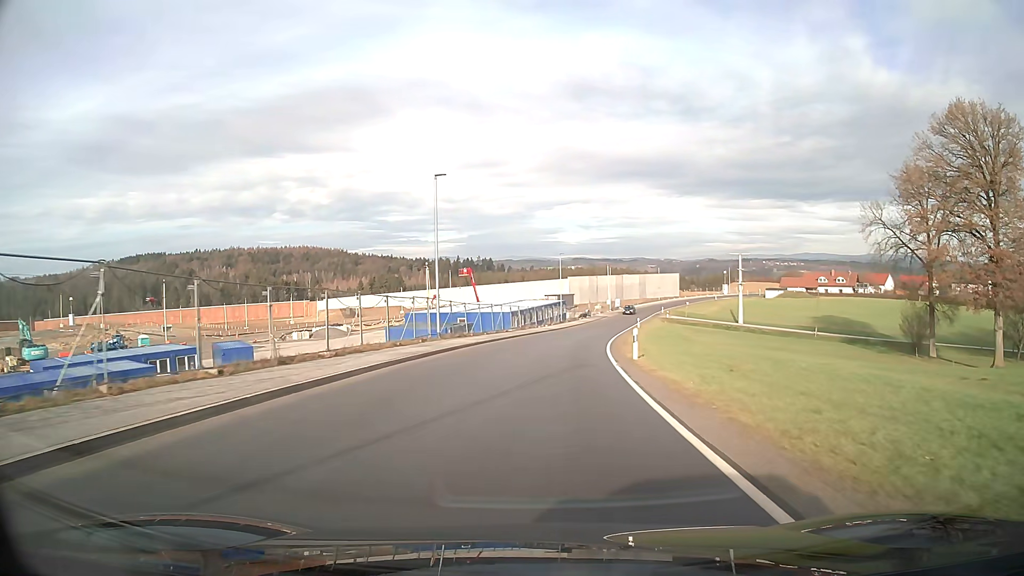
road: unclassified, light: Day
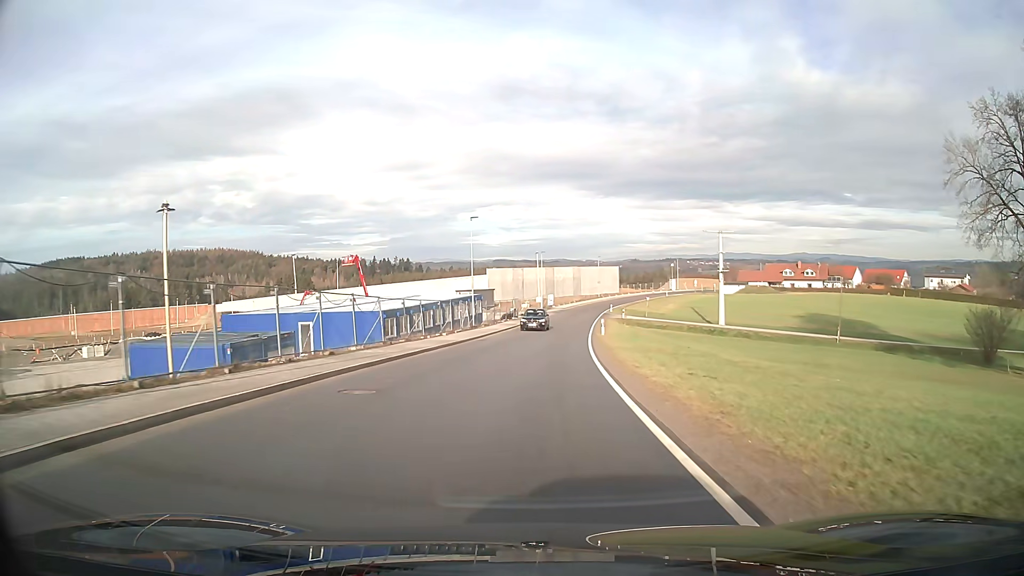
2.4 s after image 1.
(+1.7, +29.7) m; +6°
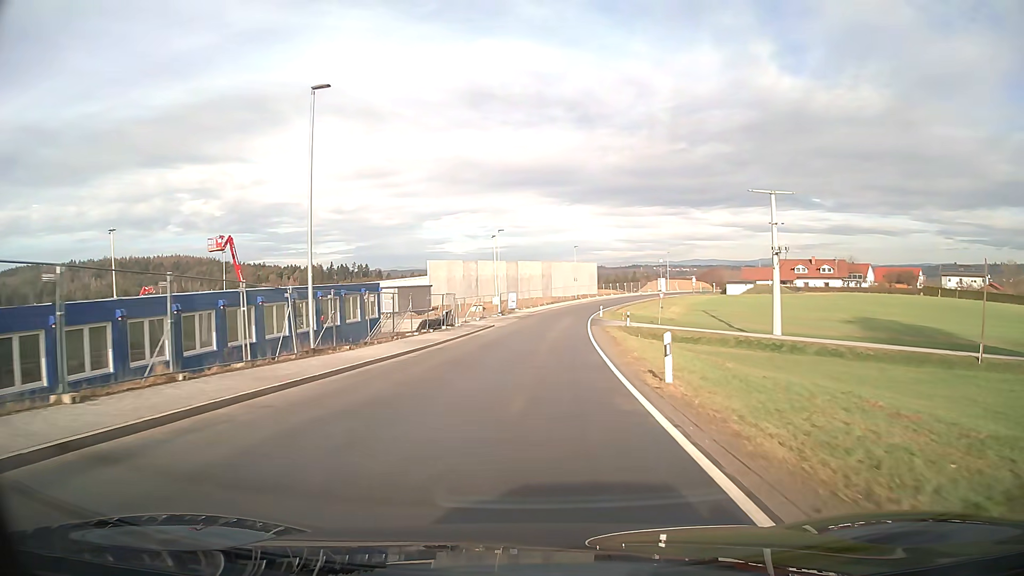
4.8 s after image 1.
(+1.0, +30.0) m; +3°
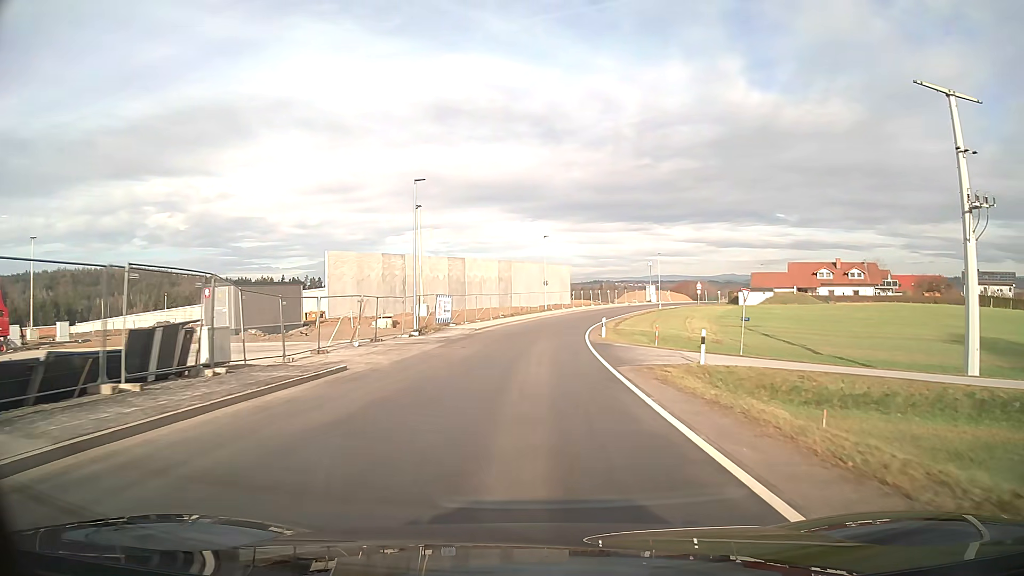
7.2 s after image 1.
(+0.8, +30.0) m; +3°
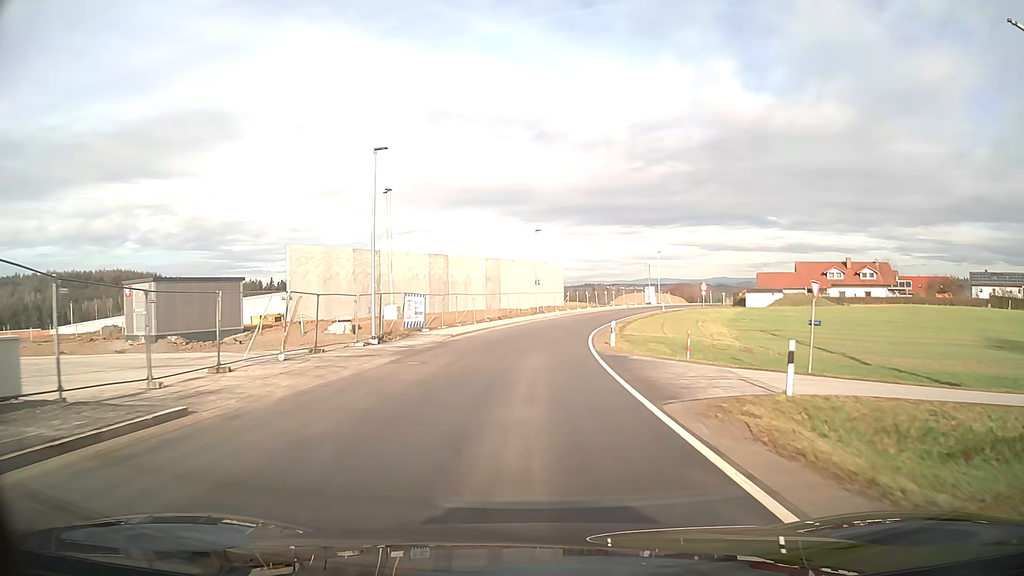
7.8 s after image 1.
(+0.1, +7.5) m; +1°
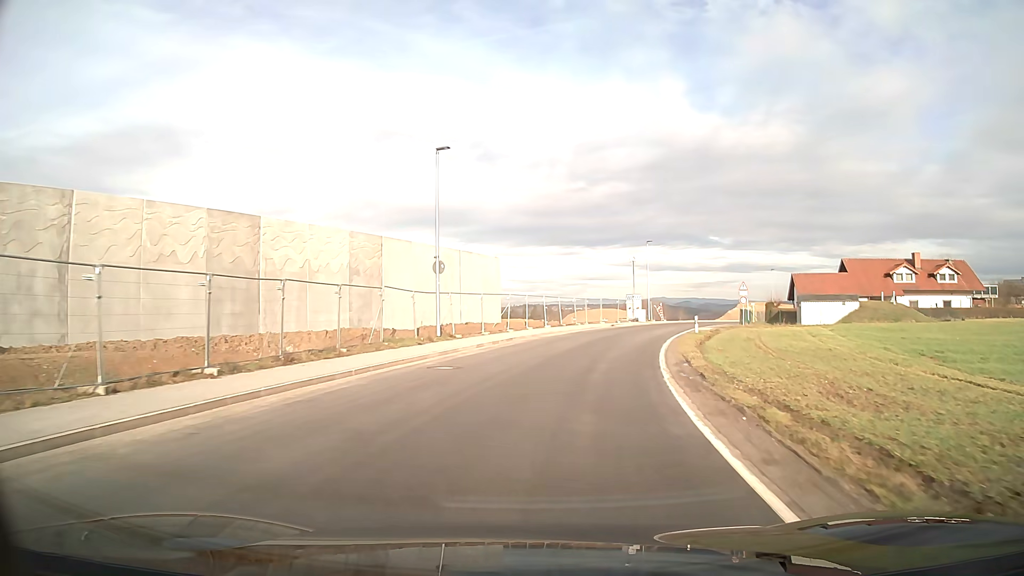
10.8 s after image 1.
(+1.7, +37.7) m; +6°
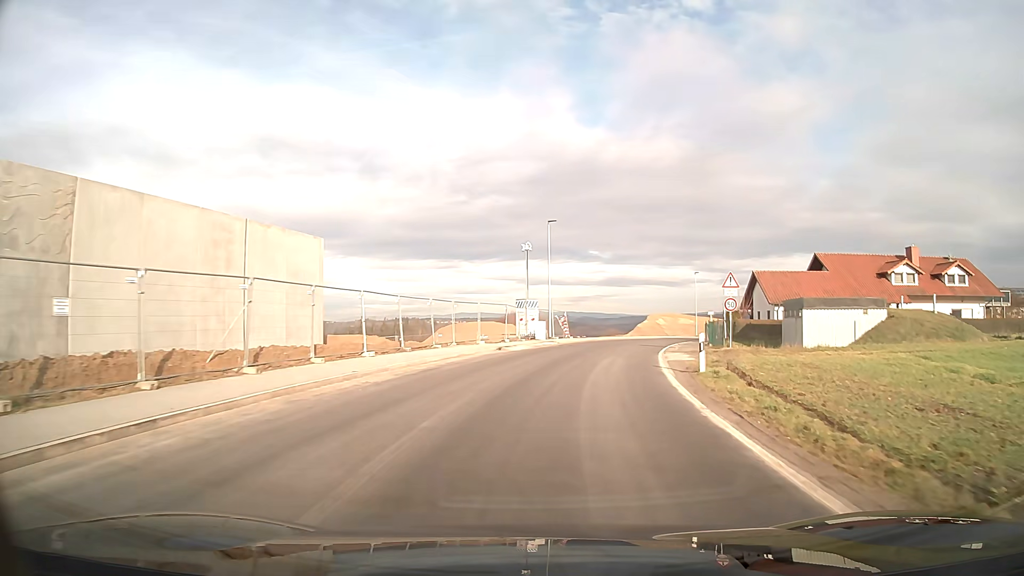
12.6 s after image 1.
(+2.1, +22.3) m; +11°
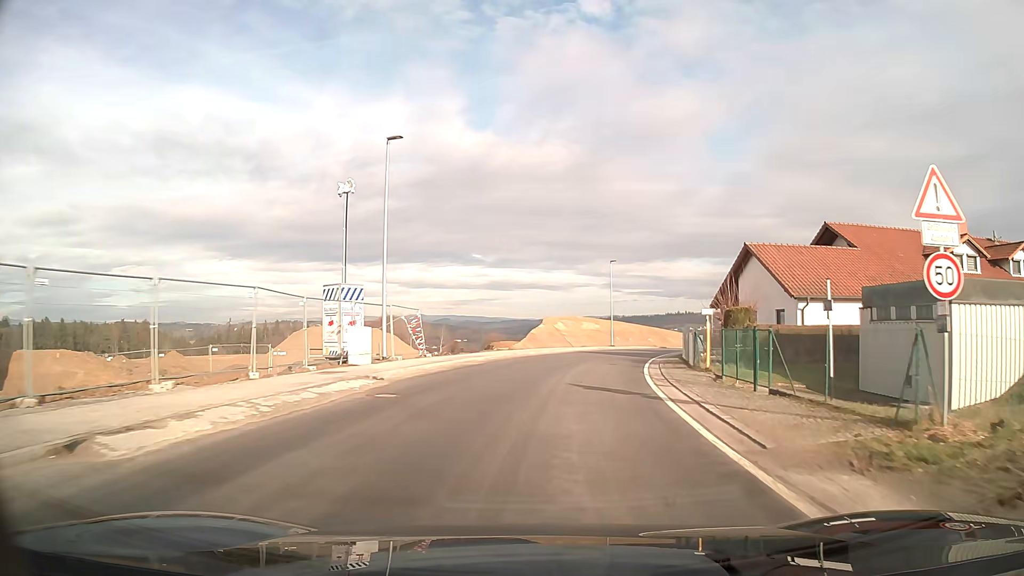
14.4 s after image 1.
(+1.9, +22.2) m; +10°
(0, +10) (+1, +20) (+3, +30) (+5, +40) (+8, +49) (+12, +59) (+15, +68) (+19, +77) (+23, +86) (+28, +95) m
